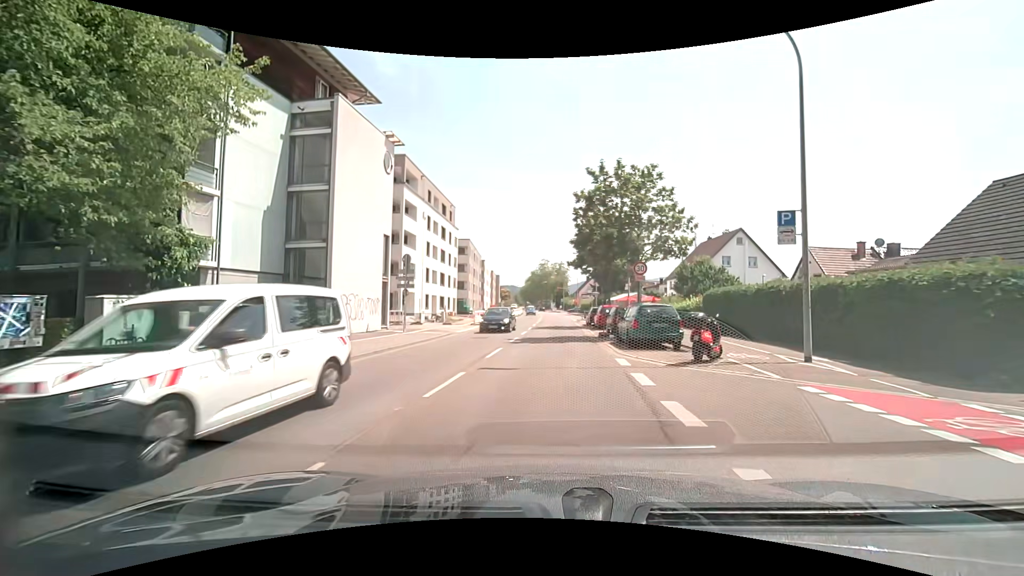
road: secondary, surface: asphalt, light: Day
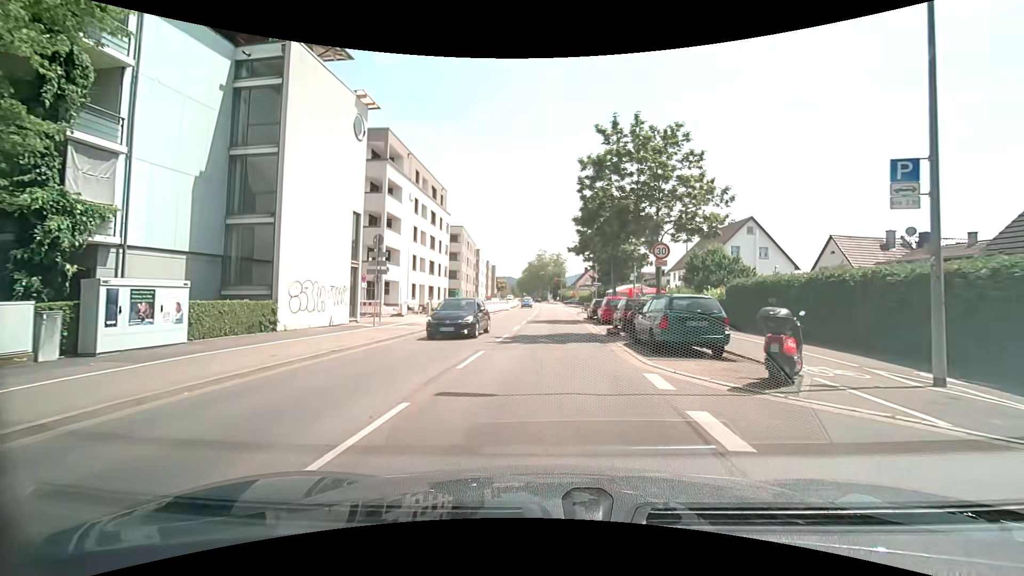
(0.0, +4.3) m; 0°
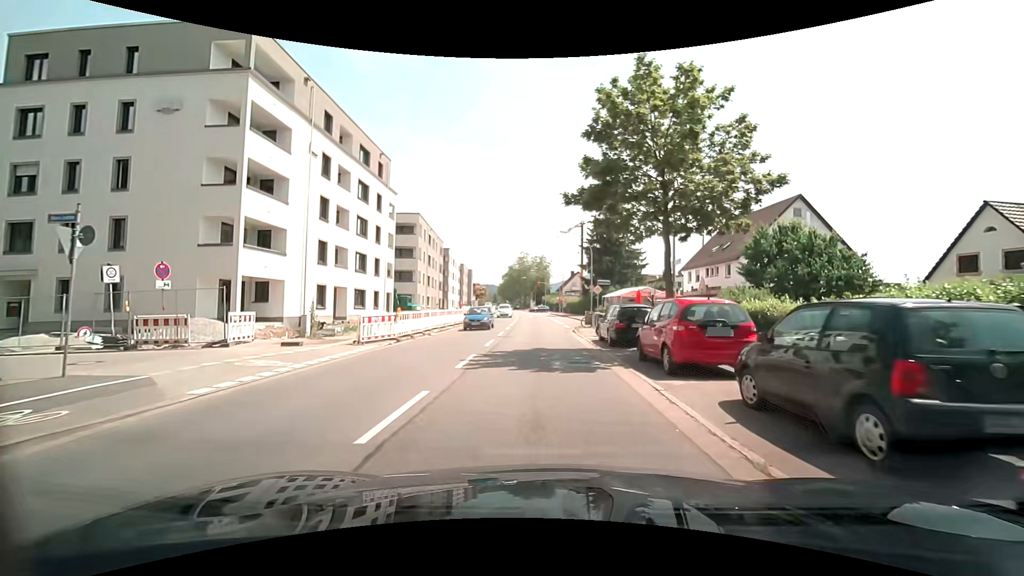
(+0.3, +17.1) m; +1°
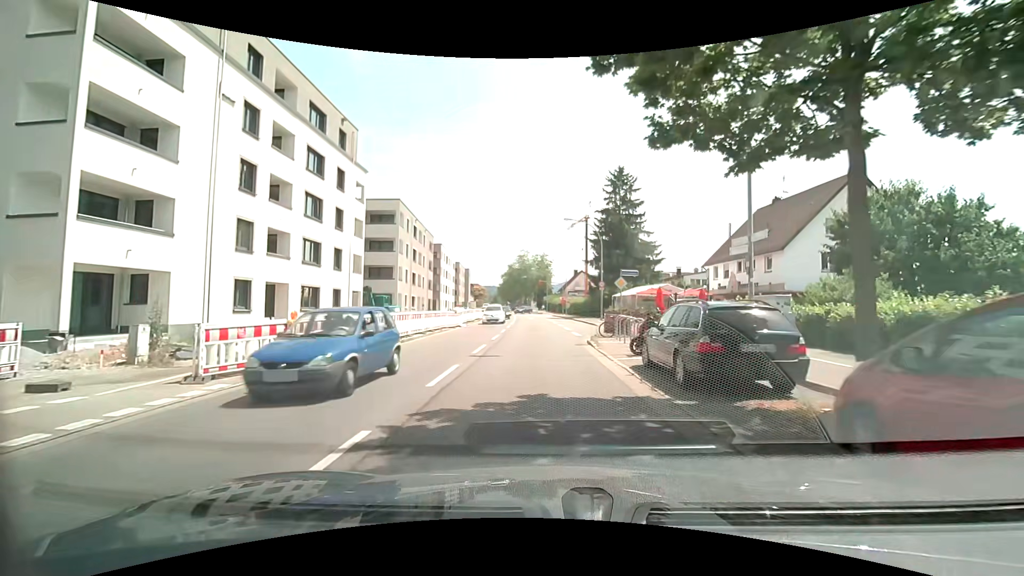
(+0.1, +8.6) m; +1°
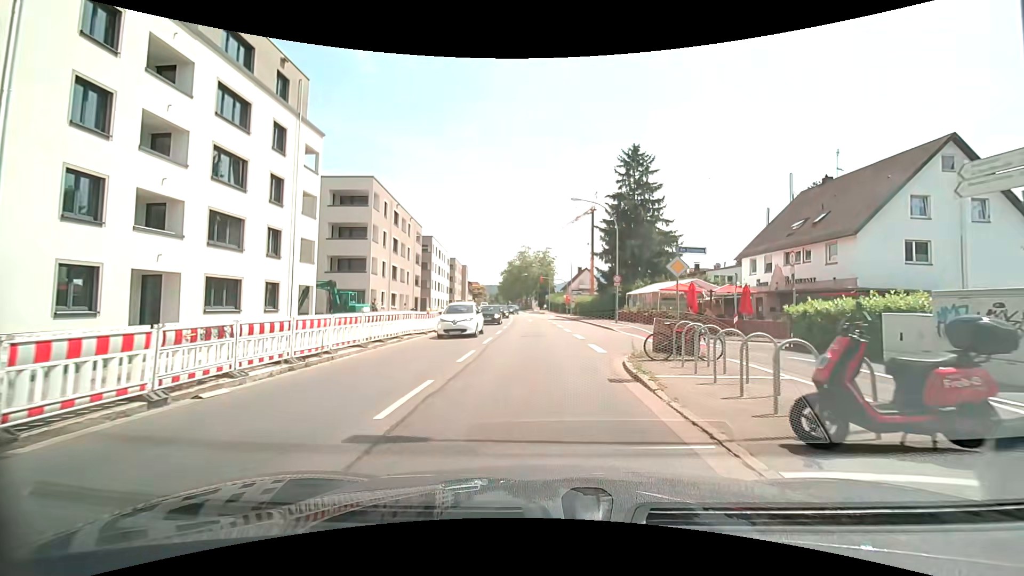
(-0.1, +8.6) m; -1°
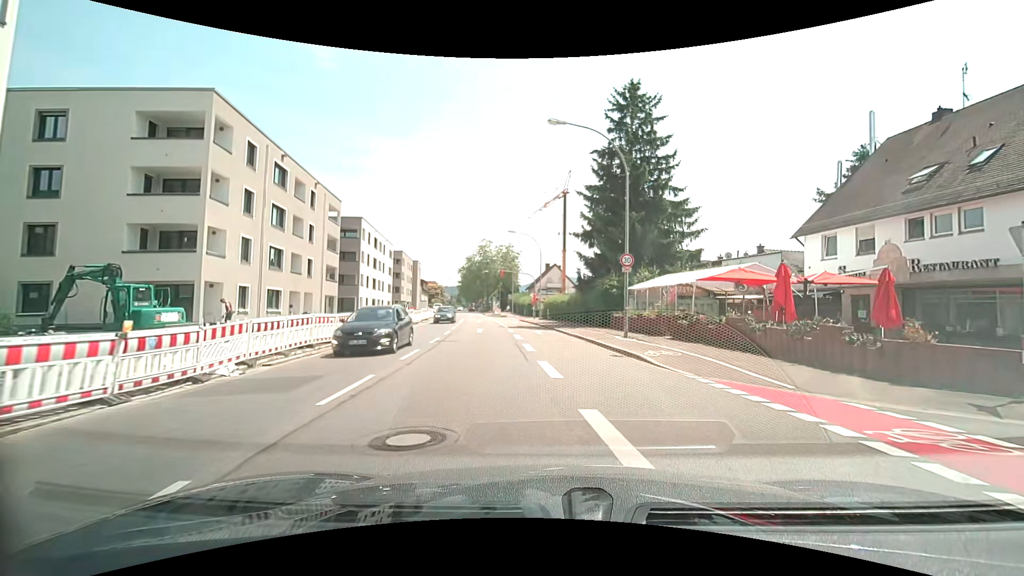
(+0.3, +16.8) m; +4°
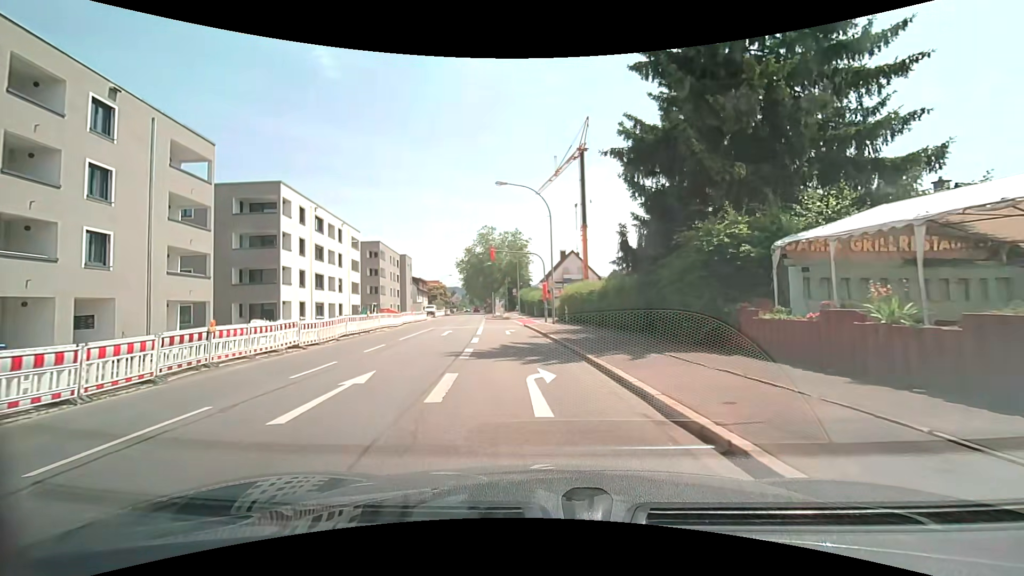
(+0.2, +20.8) m; -1°
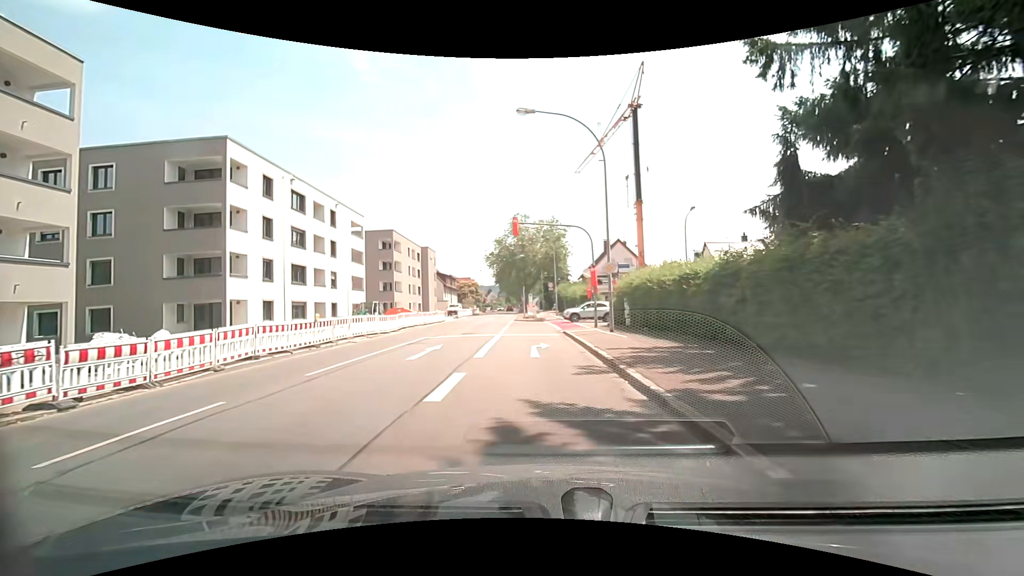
(-0.5, +12.2) m; -4°
(0, +10) (-1, +20) (-1, +30) (+4, +38) (+14, +39) (+24, +40) (+34, +40) (+44, +41) (+54, +41) (+64, +42) m
